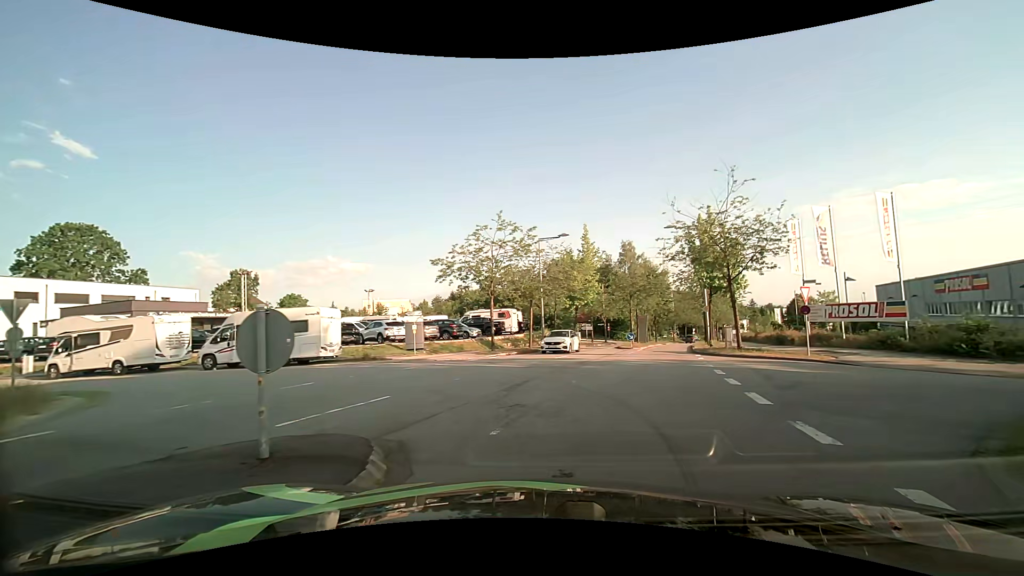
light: Day
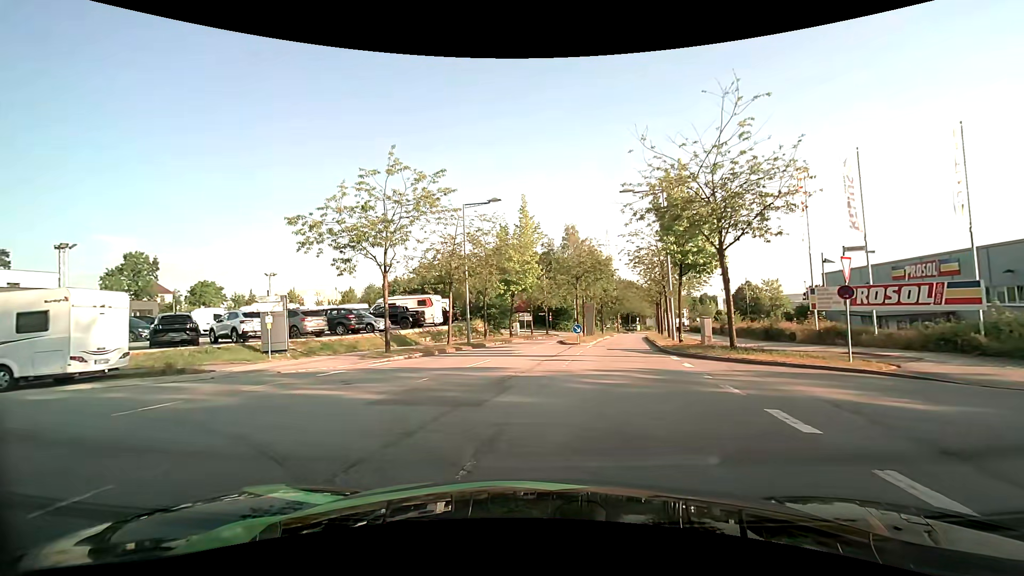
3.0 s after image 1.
(+0.9, +8.7) m; +6°
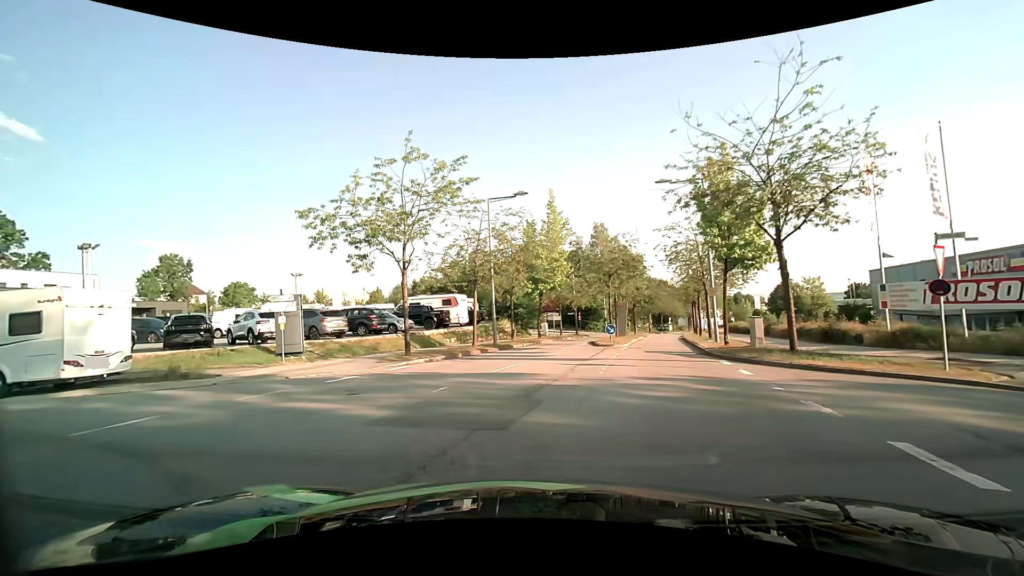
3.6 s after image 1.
(0.0, +1.7) m; -3°
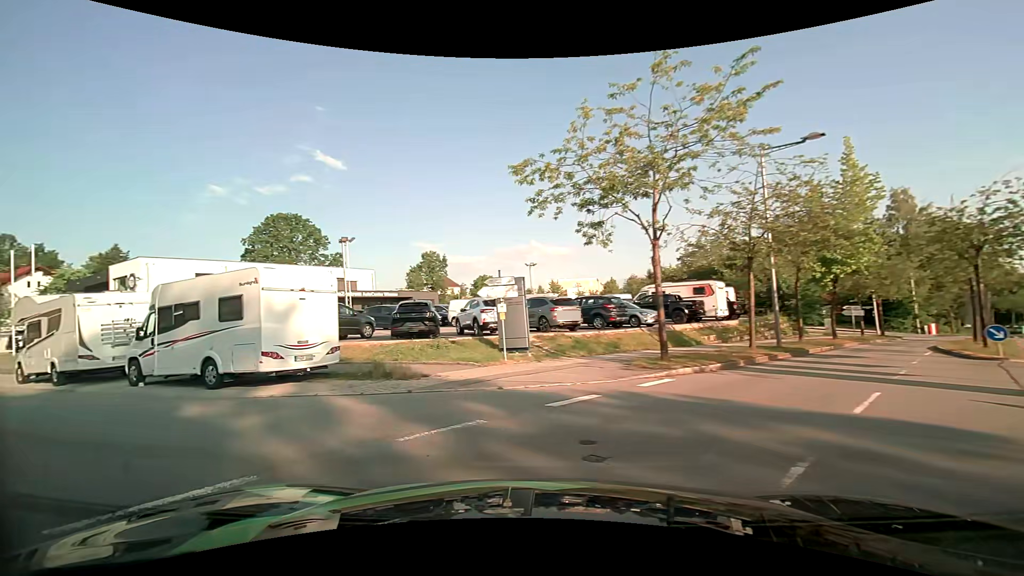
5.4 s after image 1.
(-1.1, +5.5) m; -25°
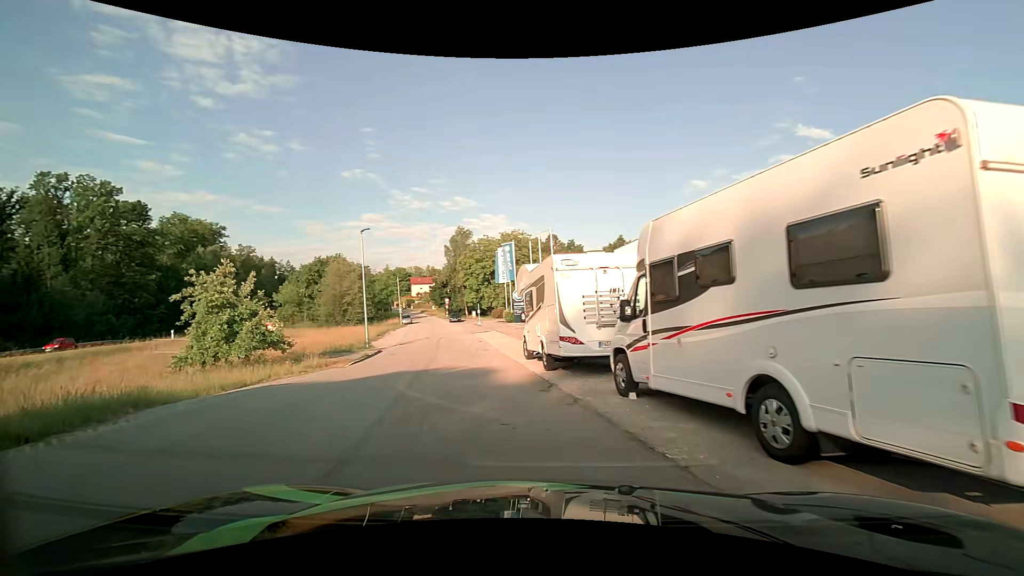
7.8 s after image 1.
(-4.1, +7.8) m; -53°
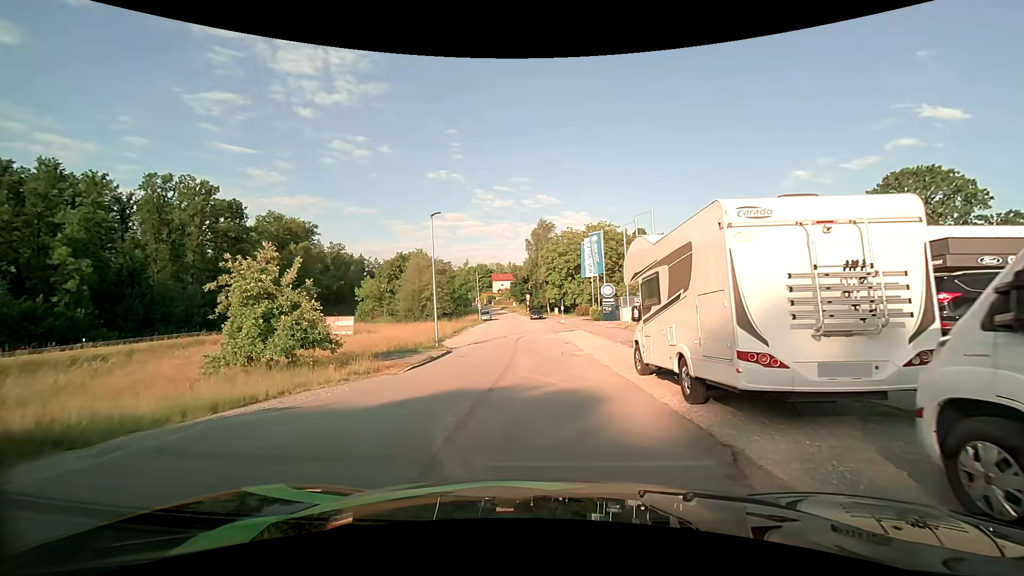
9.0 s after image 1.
(-0.5, +5.0) m; -8°
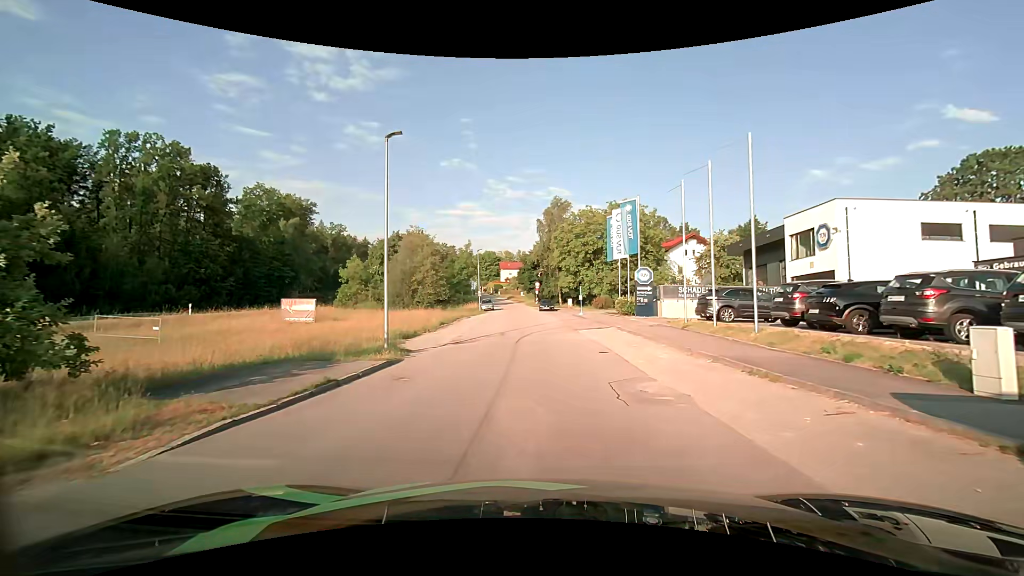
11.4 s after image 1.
(-0.2, +11.3) m; -1°
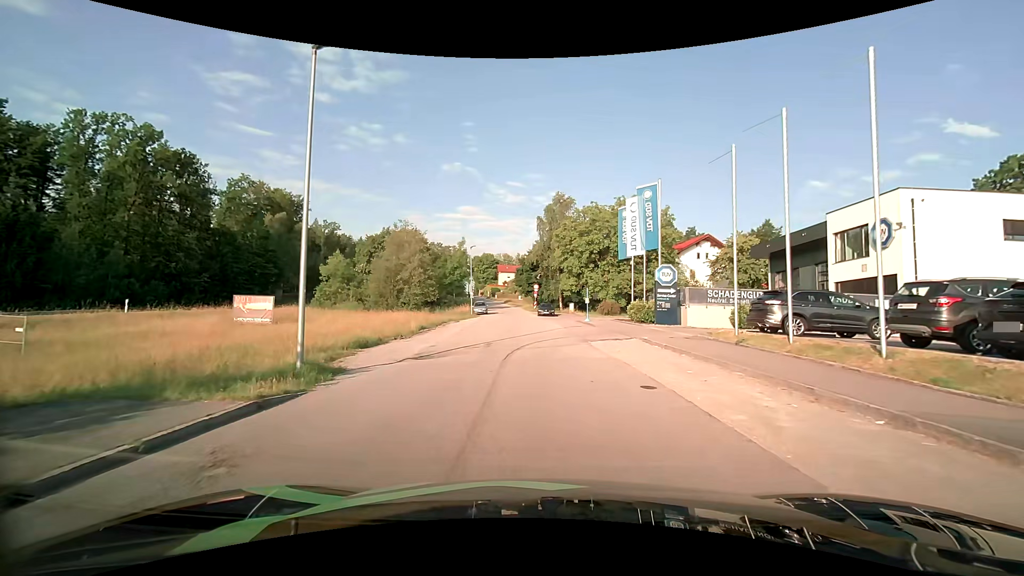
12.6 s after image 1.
(0.0, +6.3) m; 0°
